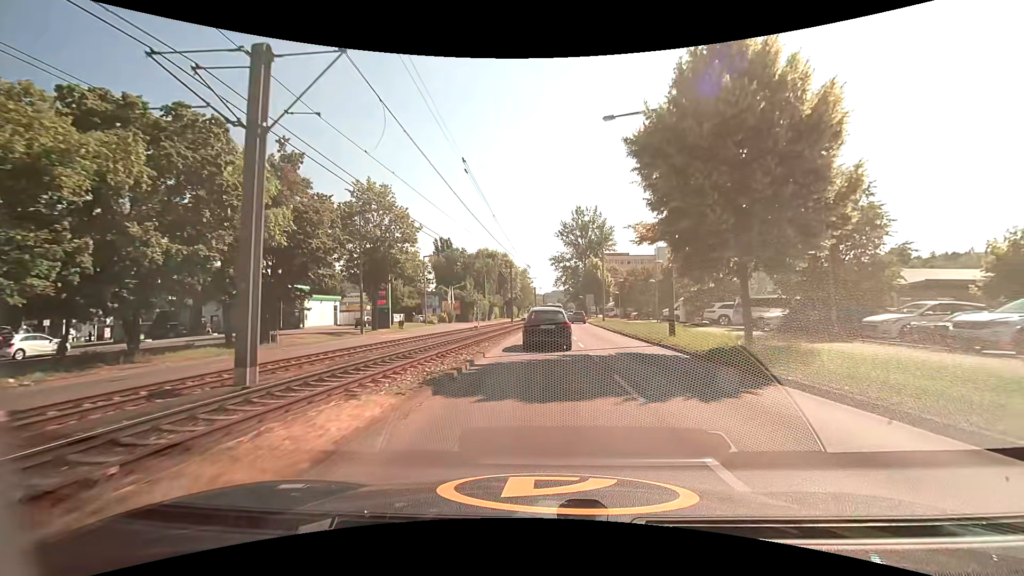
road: secondary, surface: asphalt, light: Day
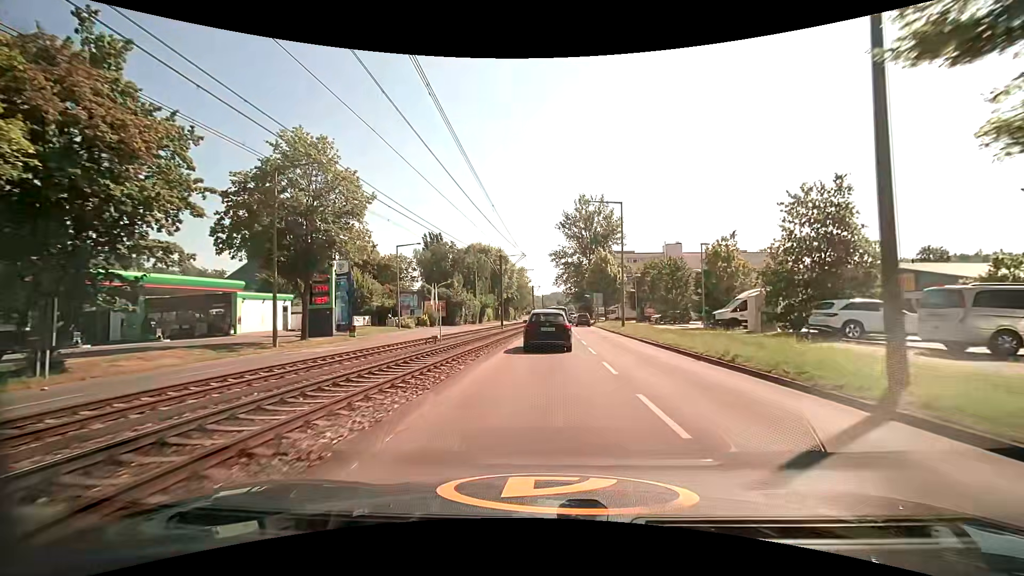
(0.0, +14.4) m; 0°
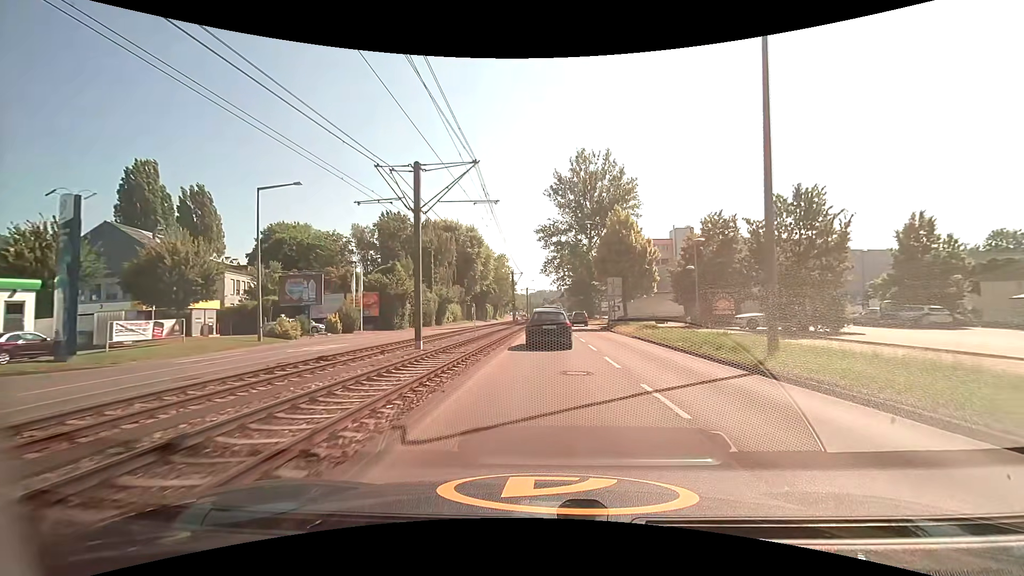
(+0.5, +29.5) m; +2°
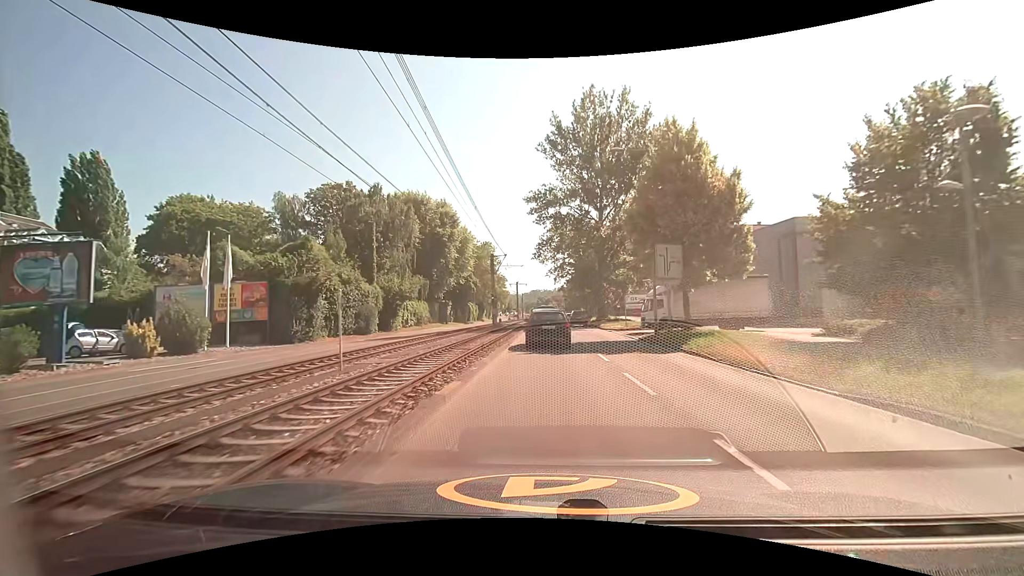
(+0.2, +22.3) m; 0°
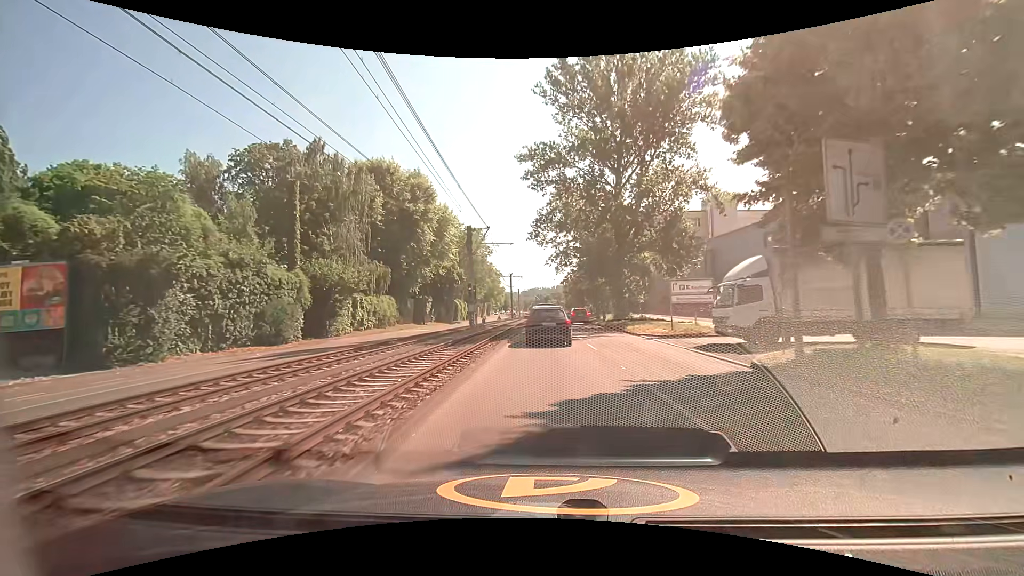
(+0.1, +15.0) m; 0°
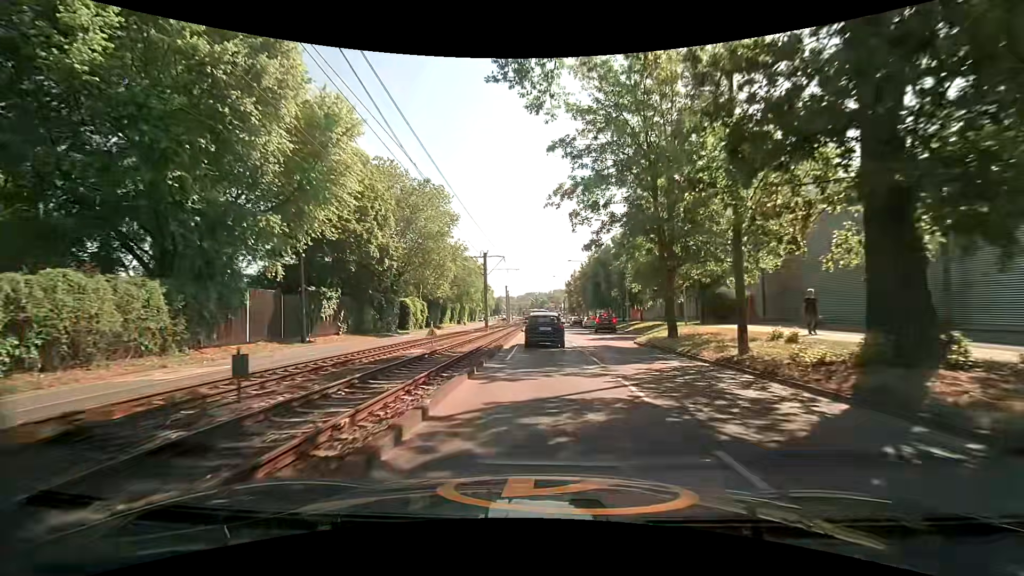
(+0.1, +33.9) m; 0°
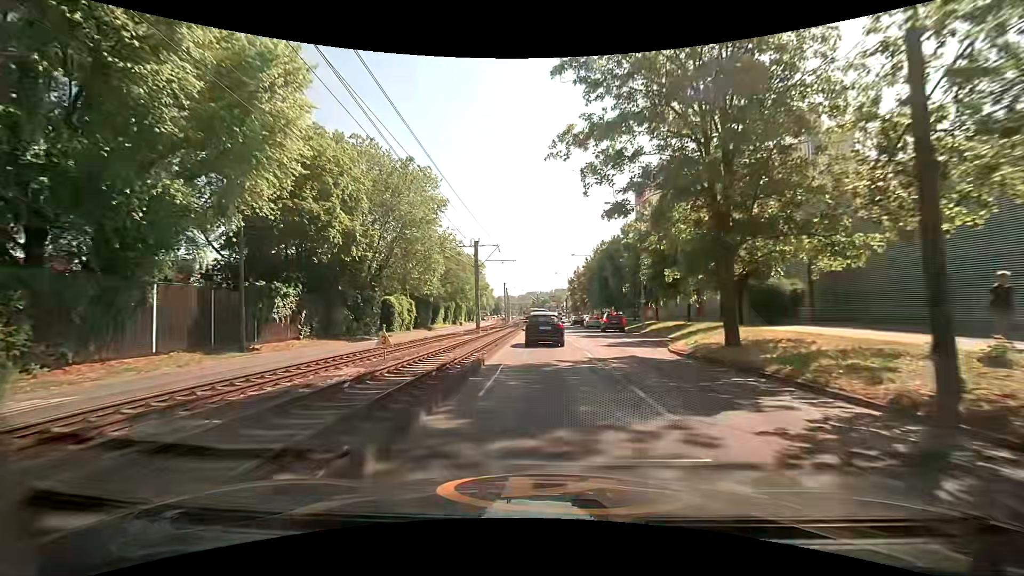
(0.0, +7.4) m; 0°
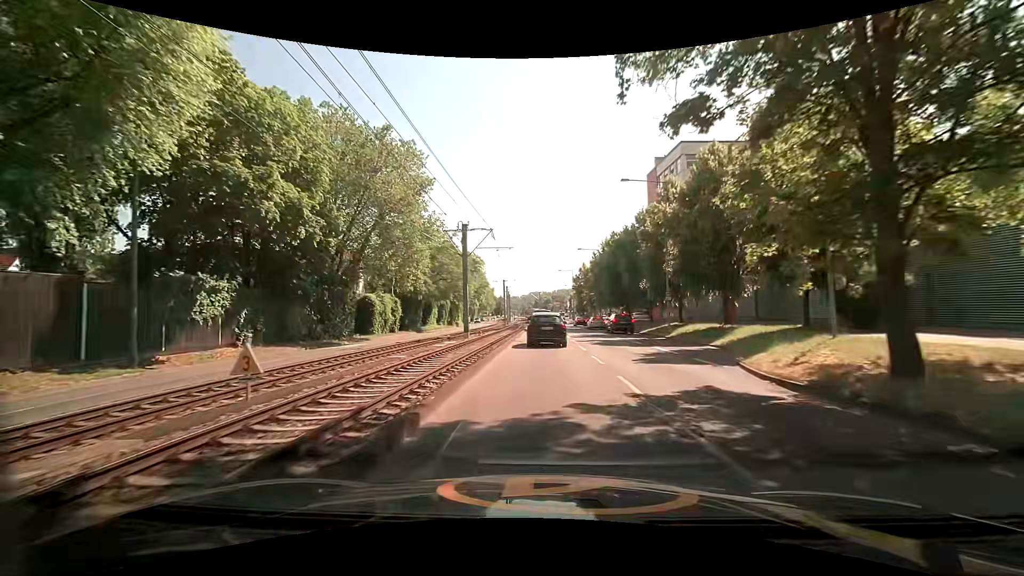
(-0.1, +7.8) m; 0°
(0, +10) (0, +20) (0, +30) (0, +40) (0, +50) (0, +60) (0, +70) (0, +80) (-1, +90) (0, +100) m
